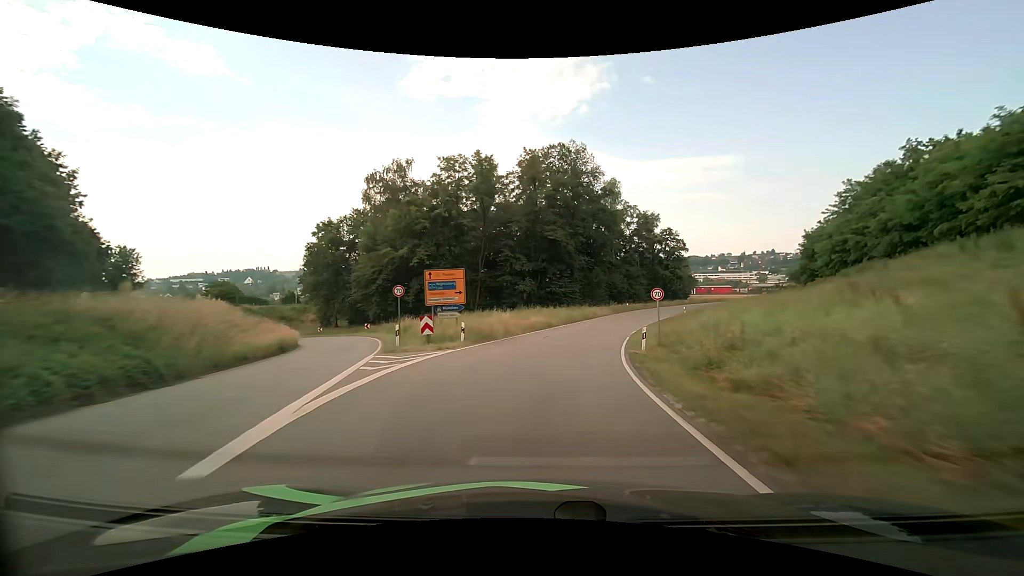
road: primary_link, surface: asphalt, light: Day
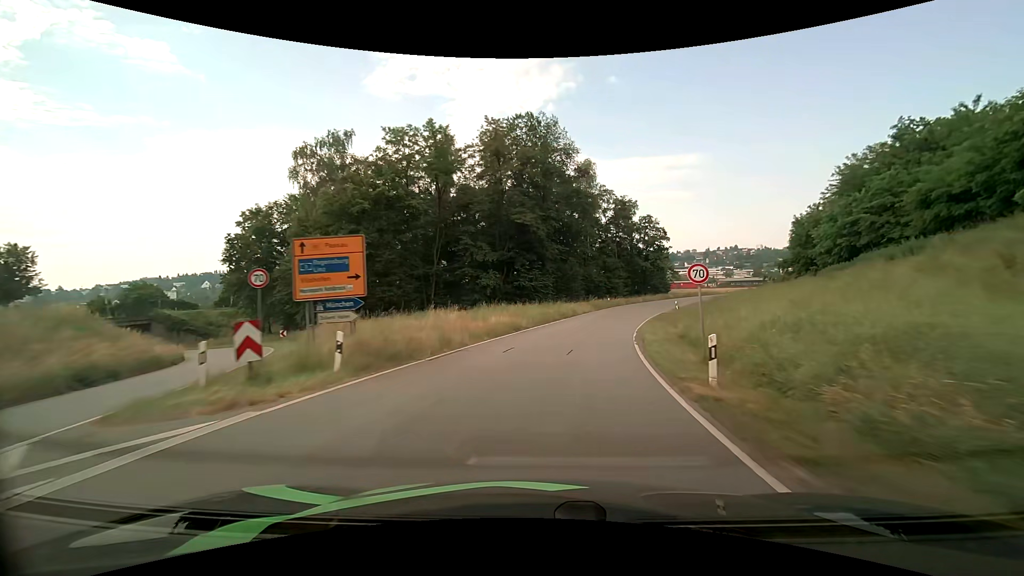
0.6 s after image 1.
(+0.2, +10.7) m; +3°
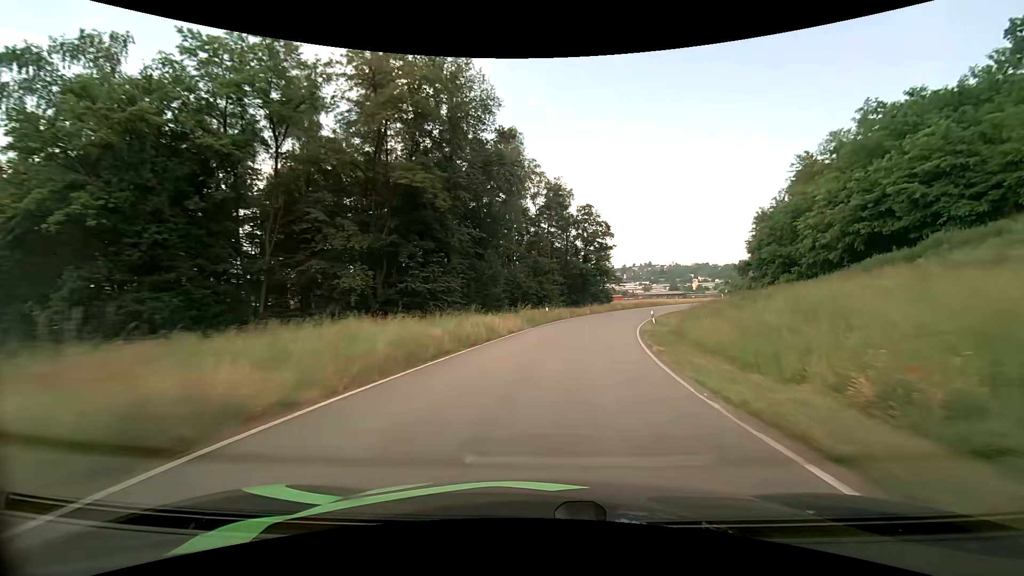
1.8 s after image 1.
(+1.5, +21.4) m; +9°
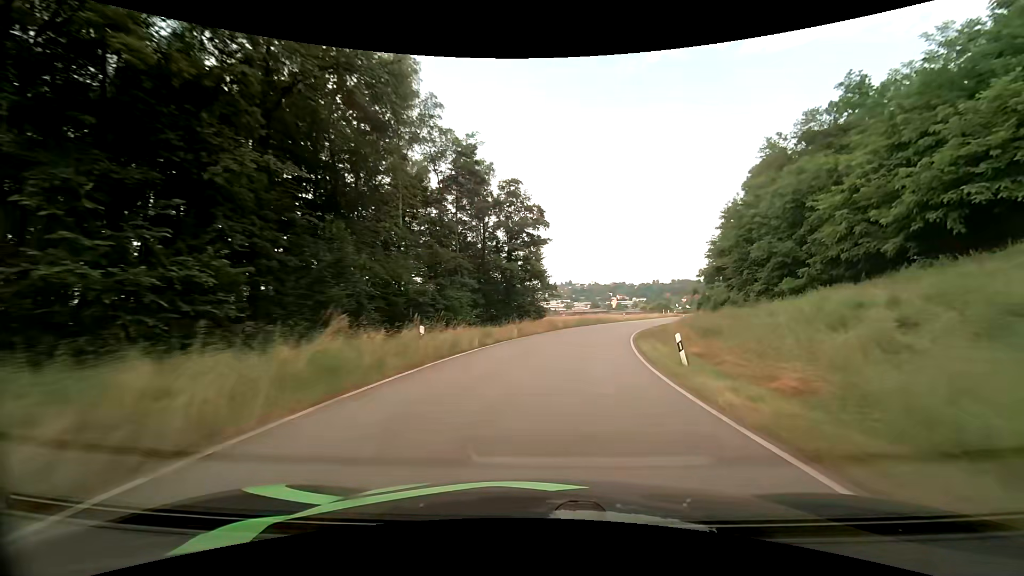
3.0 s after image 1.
(+1.7, +21.4) m; +9°
(0, +10) (+1, +20) (+3, +30) (+5, +40) (+8, +49) (+12, +58) (+16, +68) (+21, +76) (+26, +85) (+32, +93) m
